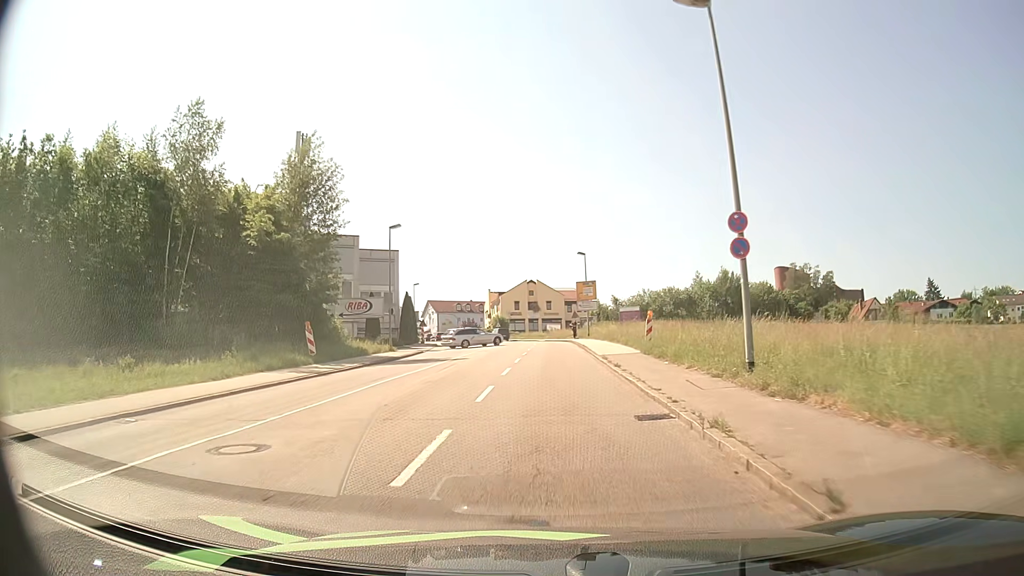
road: tertiary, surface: asphalt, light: Day
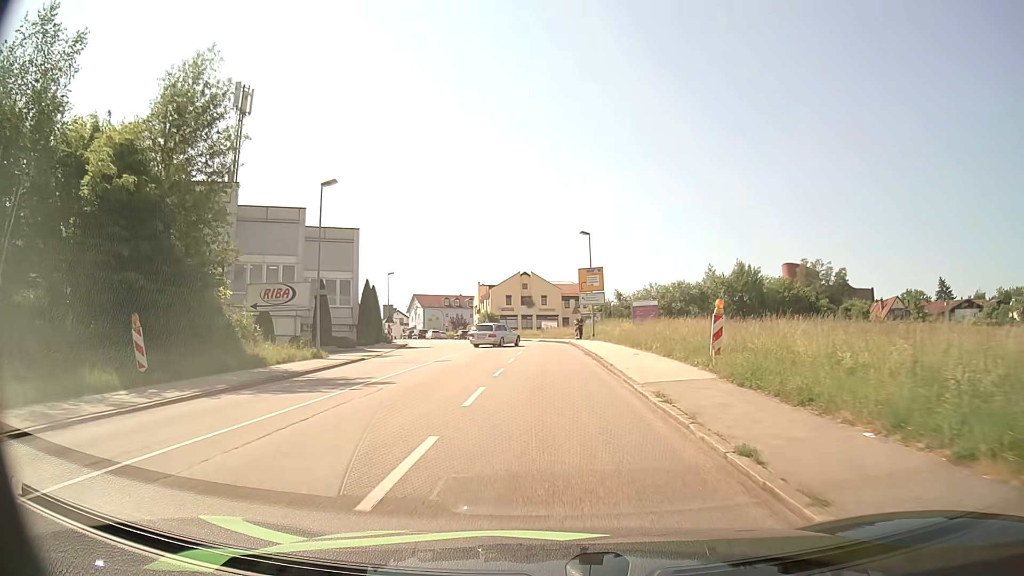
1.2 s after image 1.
(0.0, +12.8) m; 0°
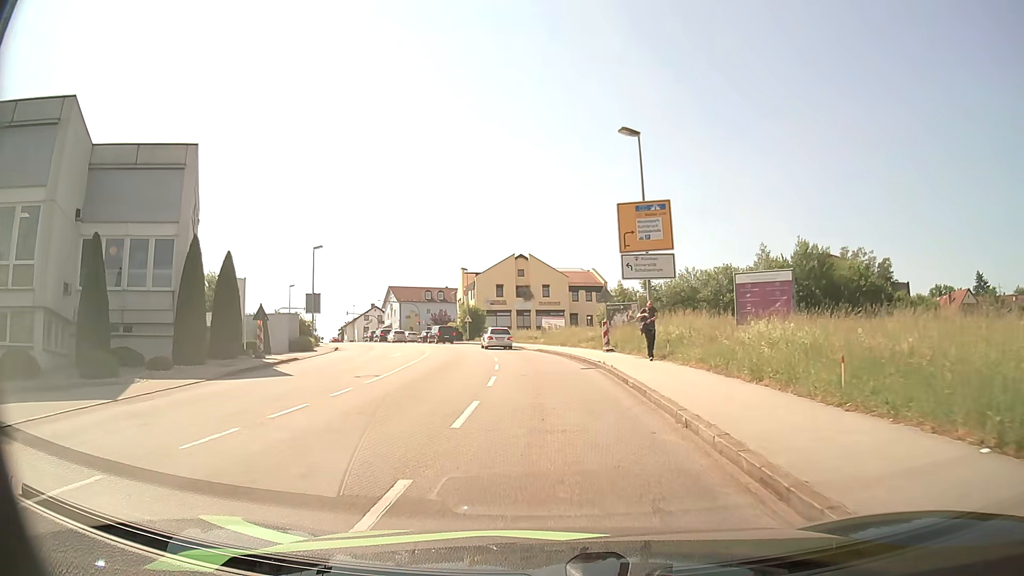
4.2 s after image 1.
(-0.1, +27.1) m; 0°
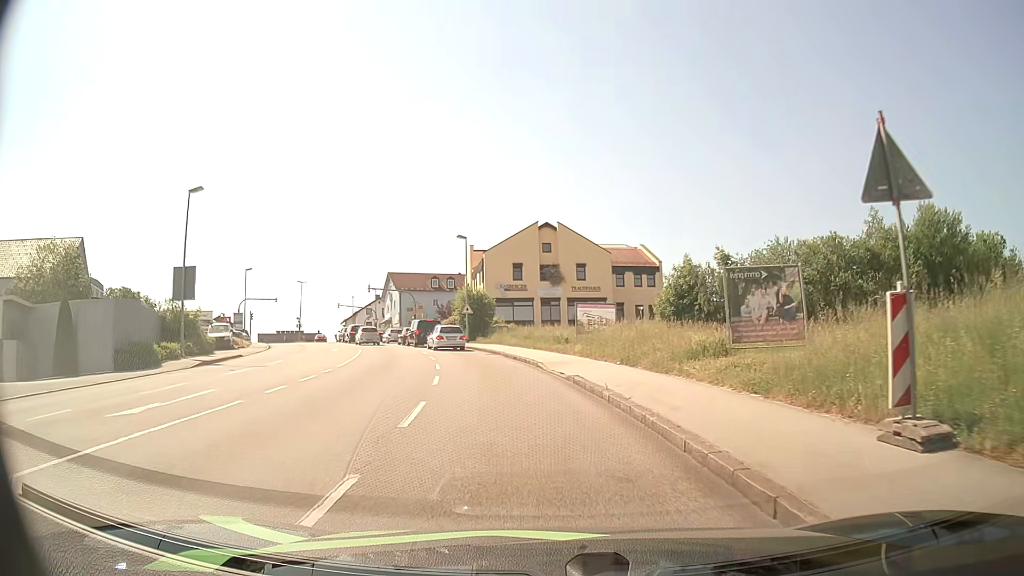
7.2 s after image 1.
(-0.4, +24.2) m; -3°
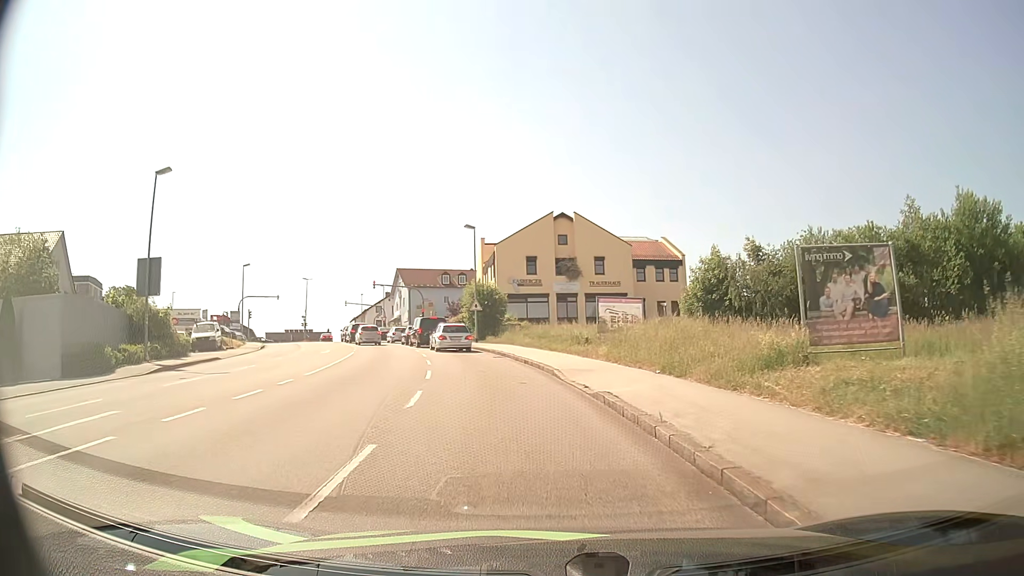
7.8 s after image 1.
(0.0, +4.4) m; -1°
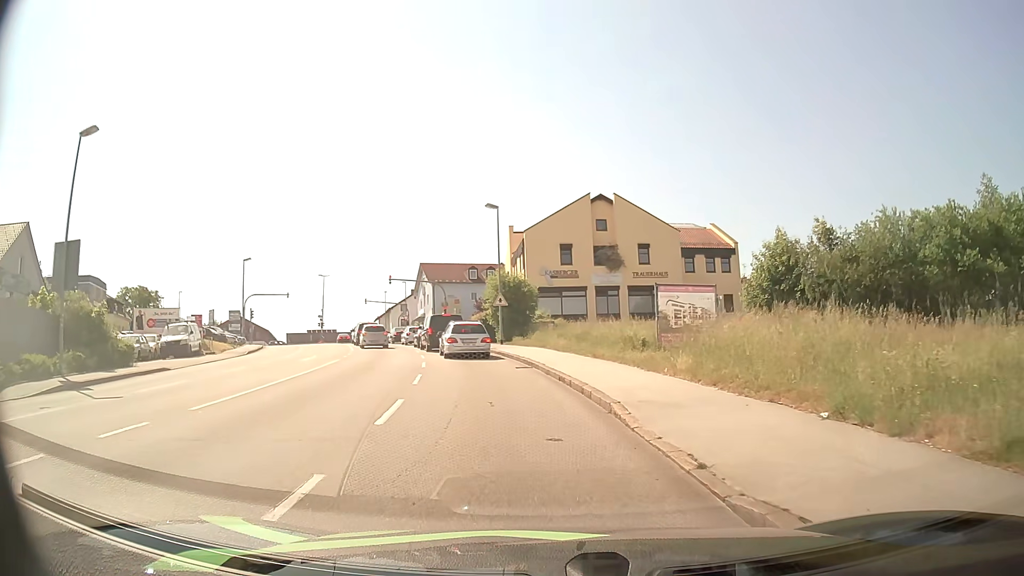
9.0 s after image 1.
(-0.2, +7.6) m; -2°
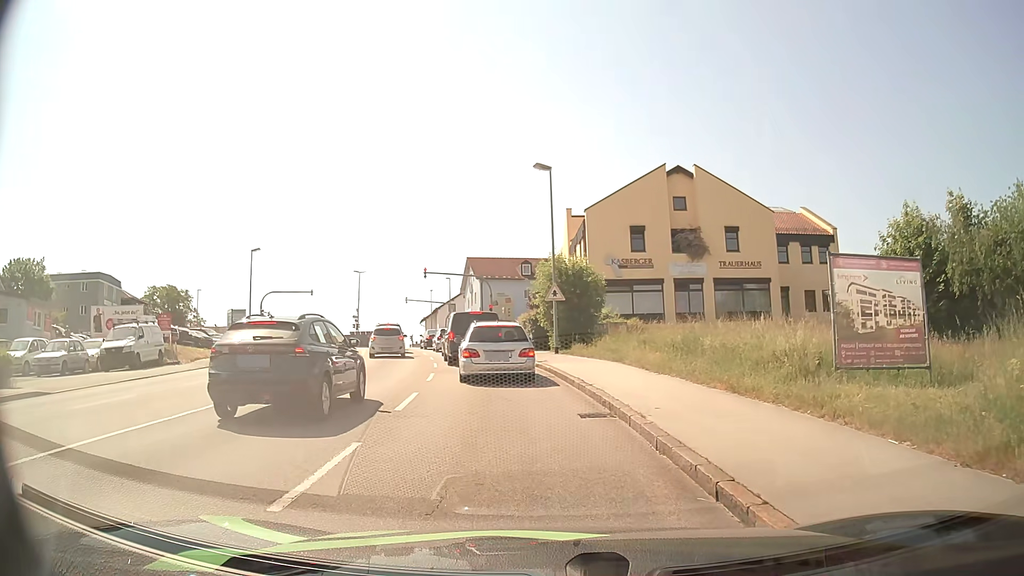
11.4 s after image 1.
(-0.5, +10.1) m; -6°
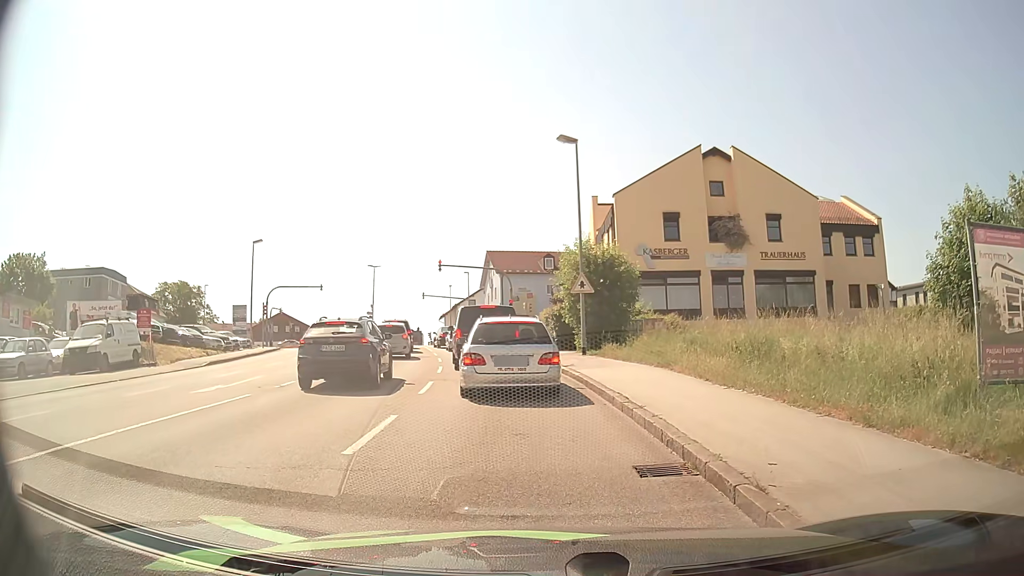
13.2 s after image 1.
(0.0, +3.8) m; -2°
